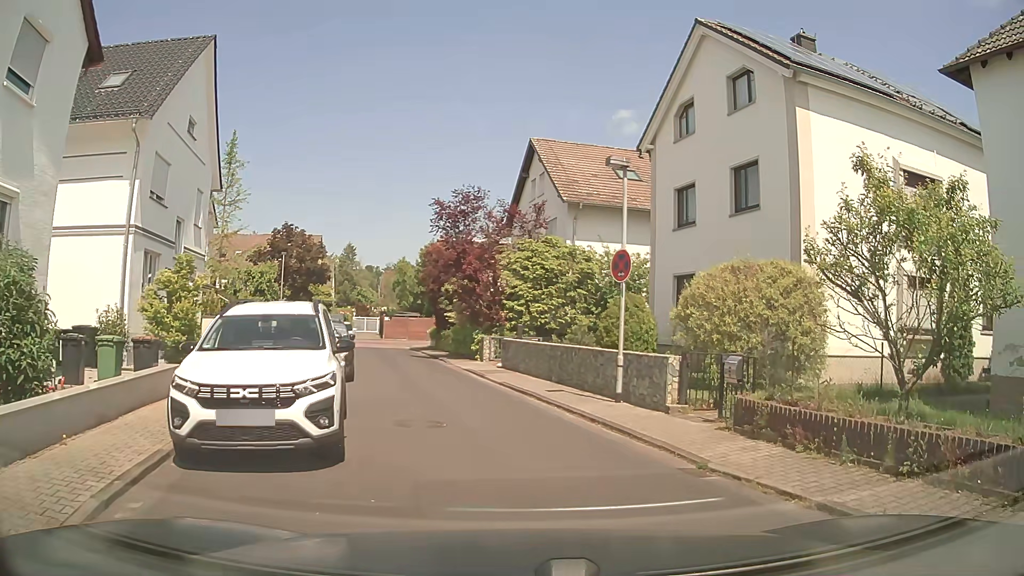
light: Day
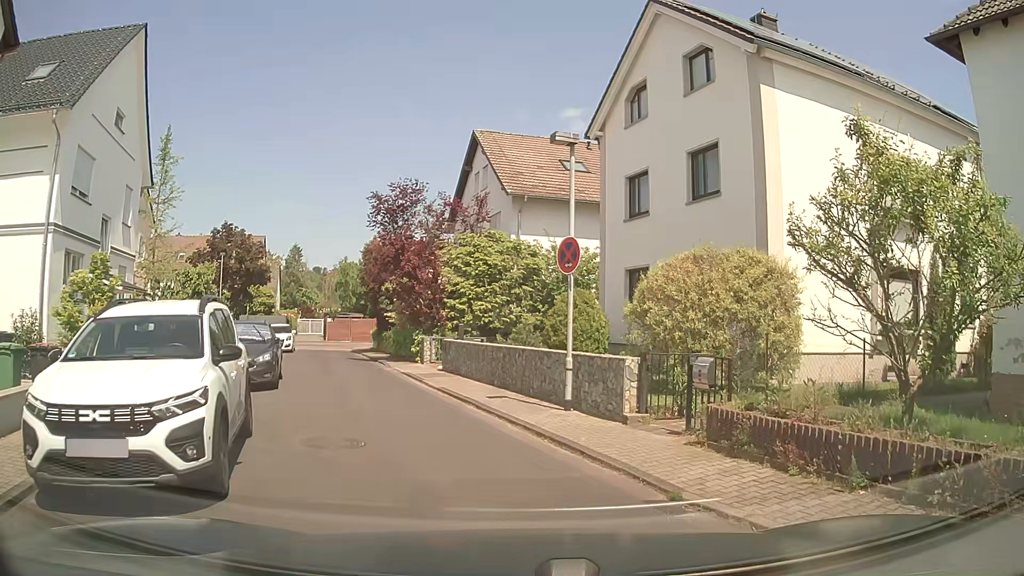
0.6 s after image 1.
(0.0, +1.5) m; +4°
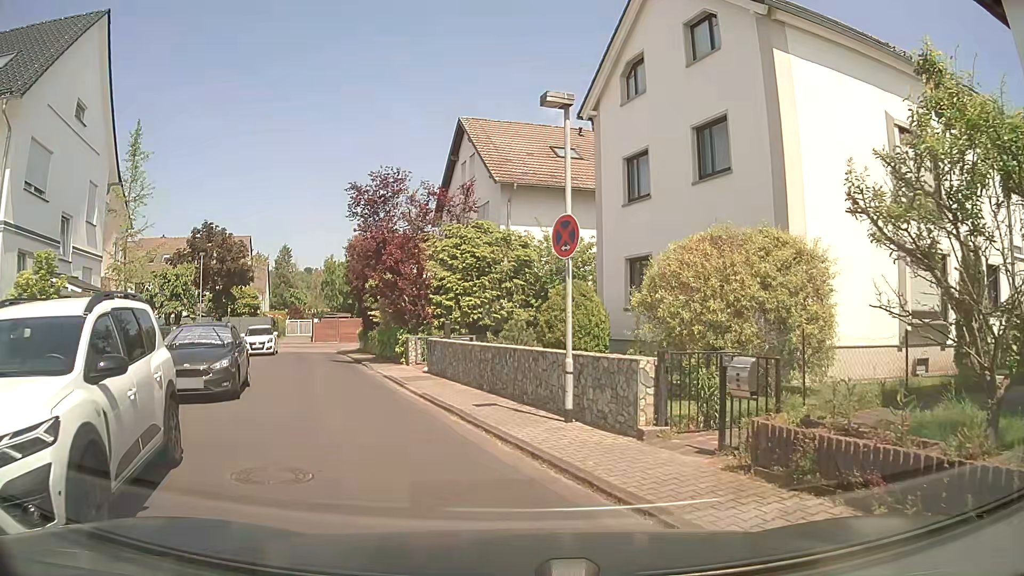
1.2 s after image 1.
(0.0, +1.8) m; -1°
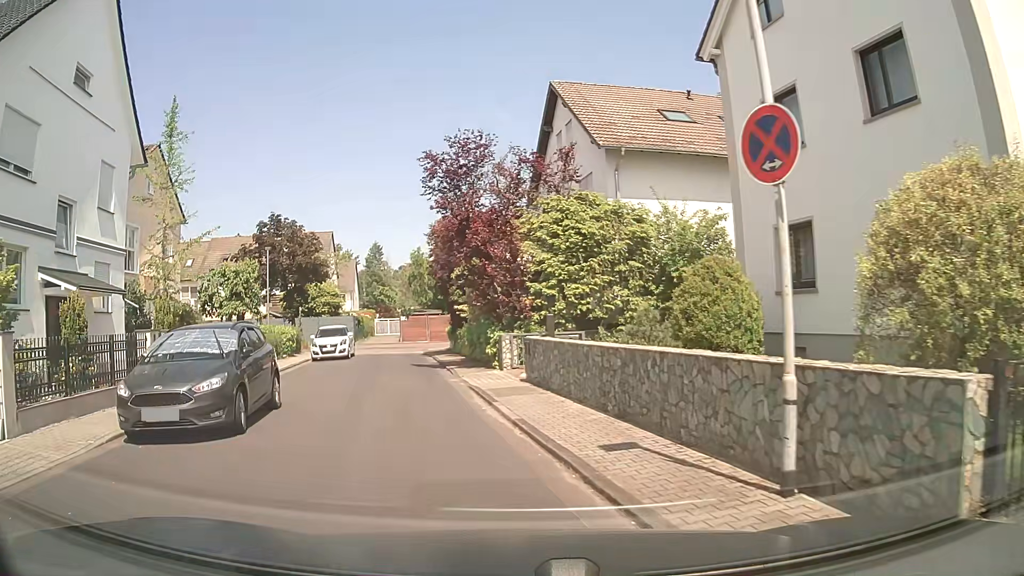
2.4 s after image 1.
(-0.1, +4.5) m; -8°
